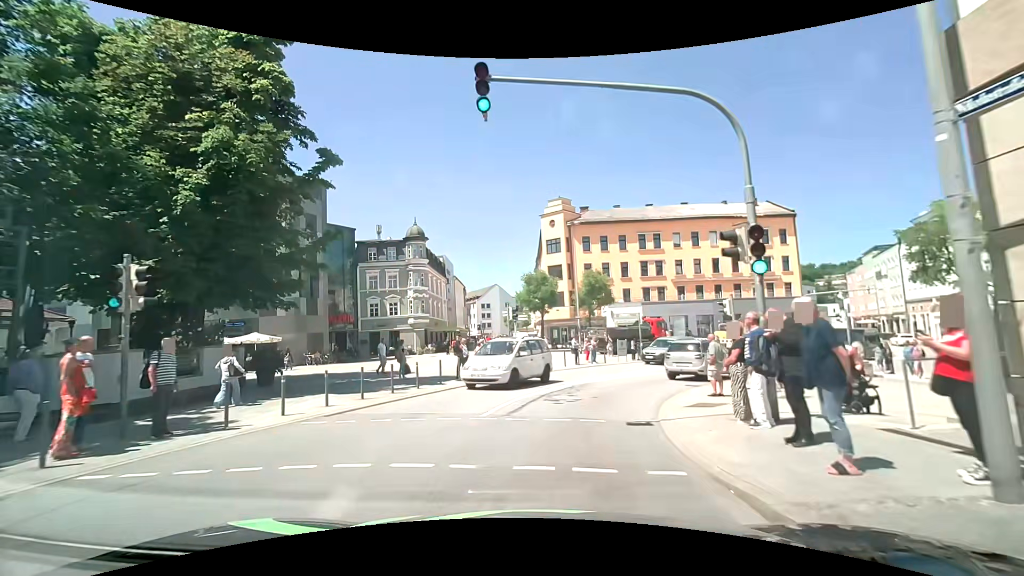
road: primary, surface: asphalt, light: Day
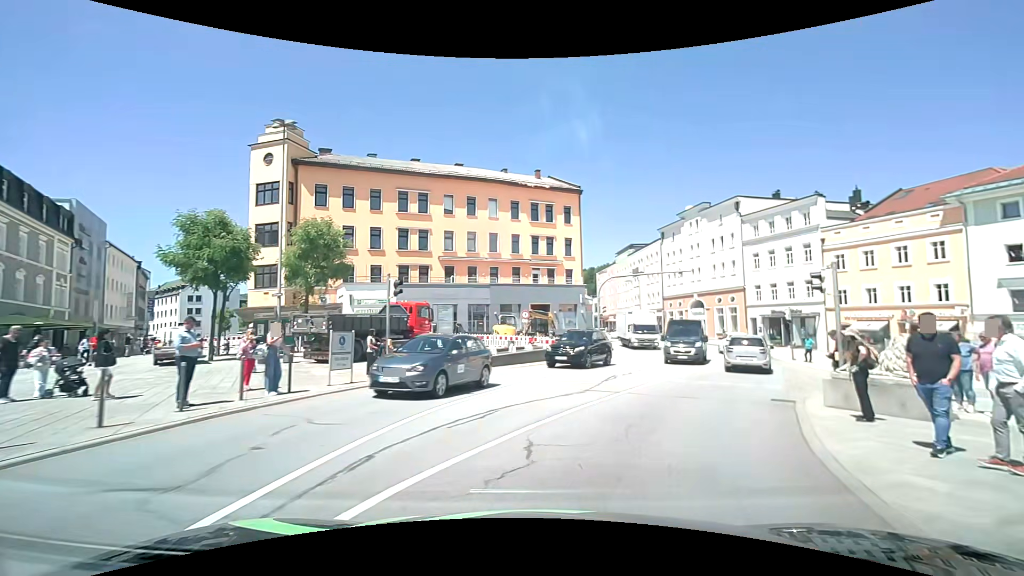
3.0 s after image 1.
(+3.6, +19.3) m; +29°
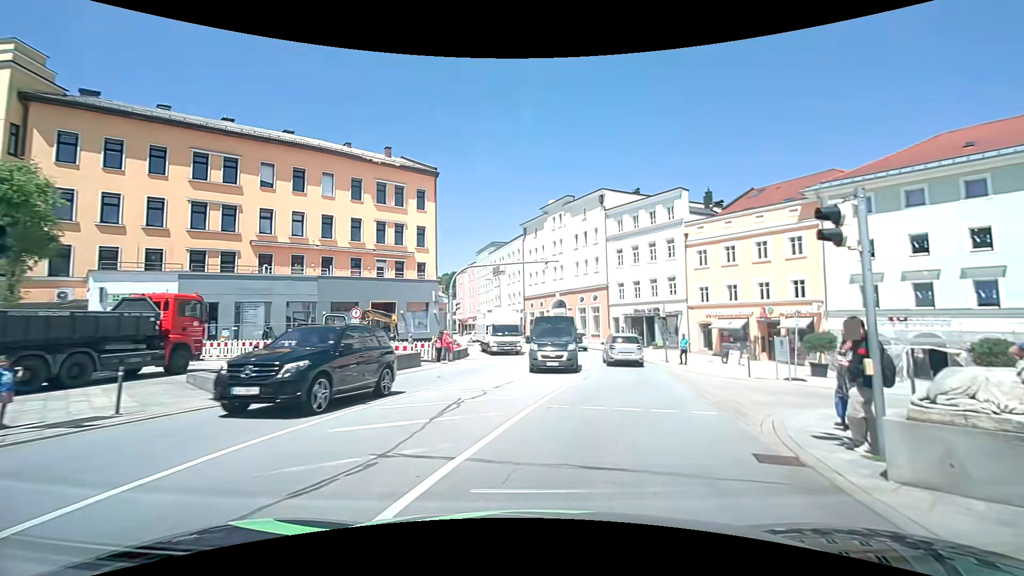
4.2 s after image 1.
(+0.9, +7.3) m; +14°
